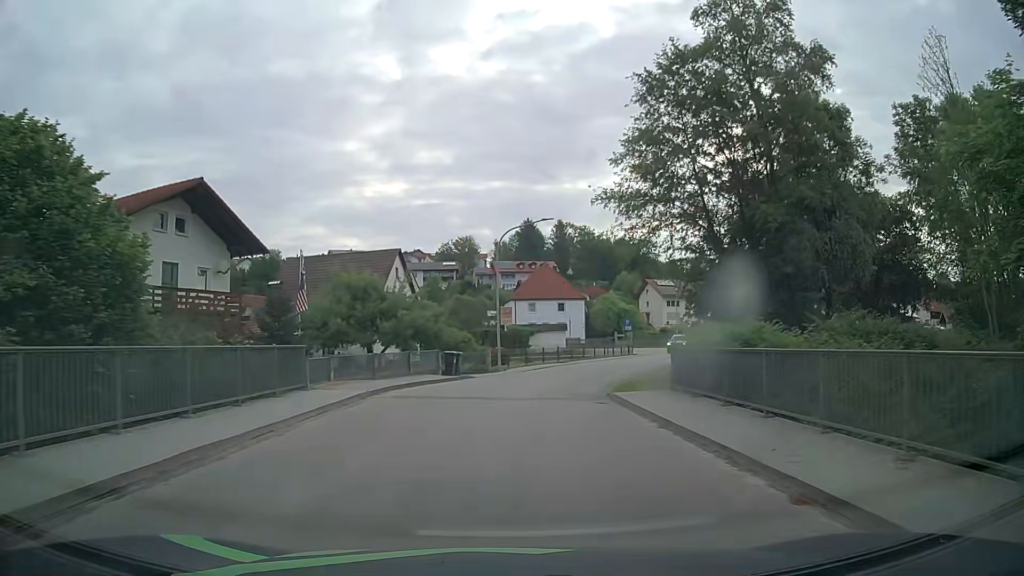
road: tertiary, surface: asphalt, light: Day
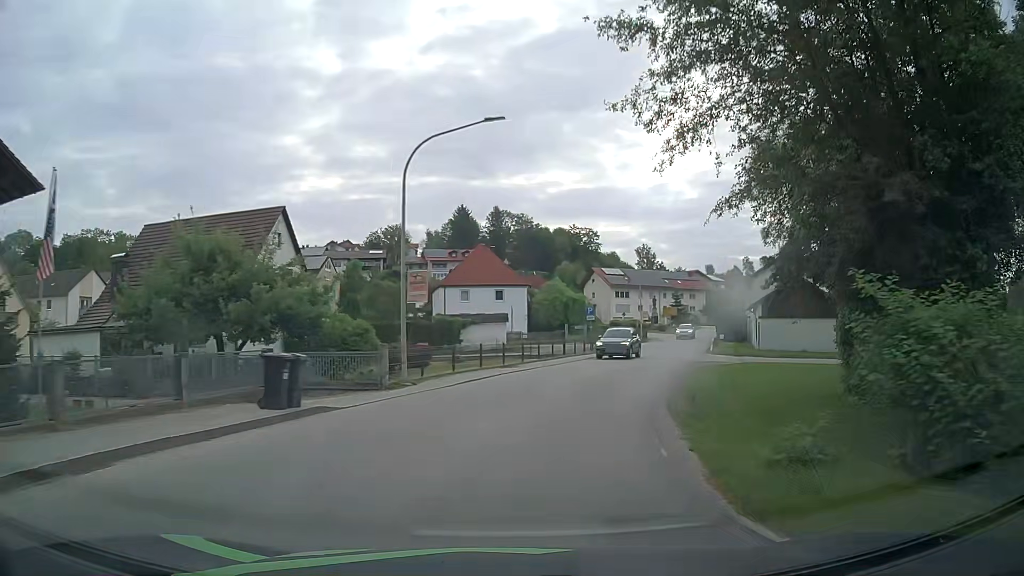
(+0.5, +14.6) m; +6°
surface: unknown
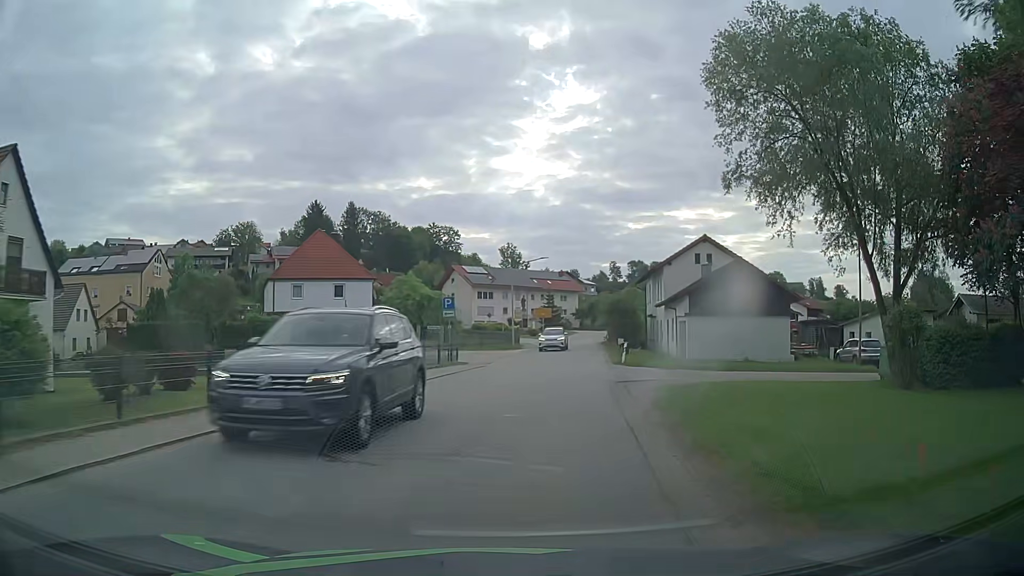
(+1.4, +13.9) m; +11°
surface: asphalt
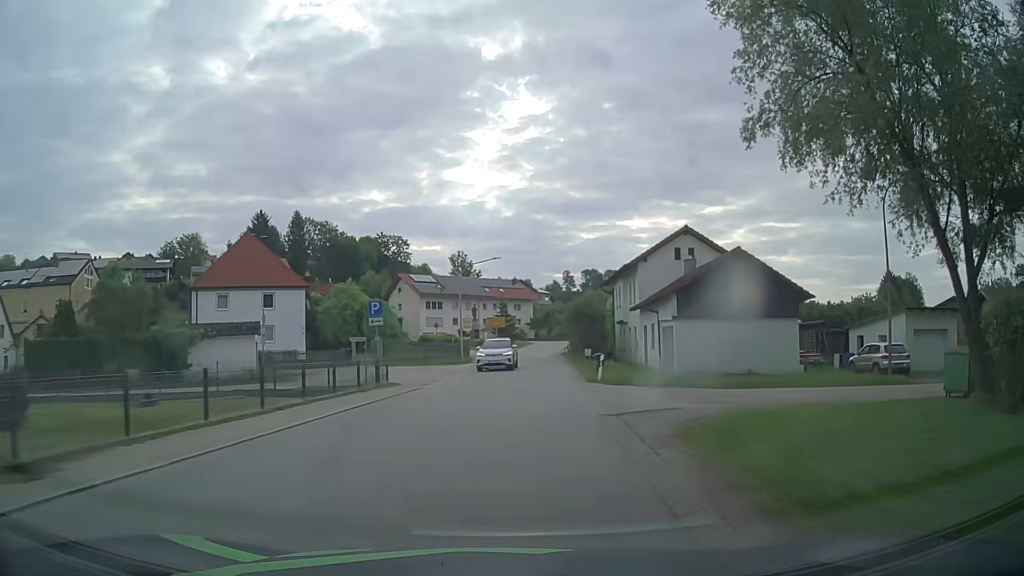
(+0.4, +7.1) m; +5°
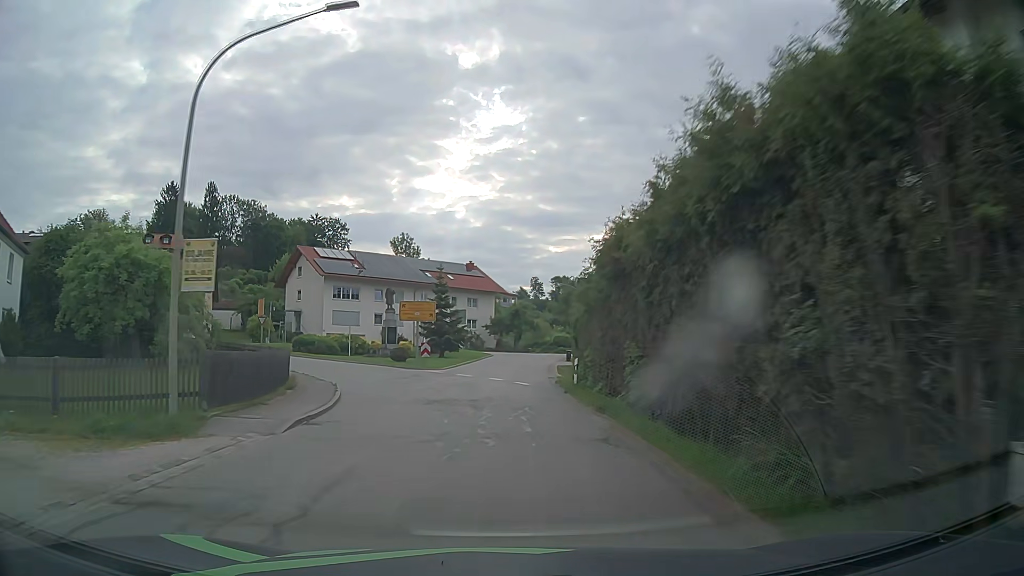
(+1.7, +37.4) m; +3°
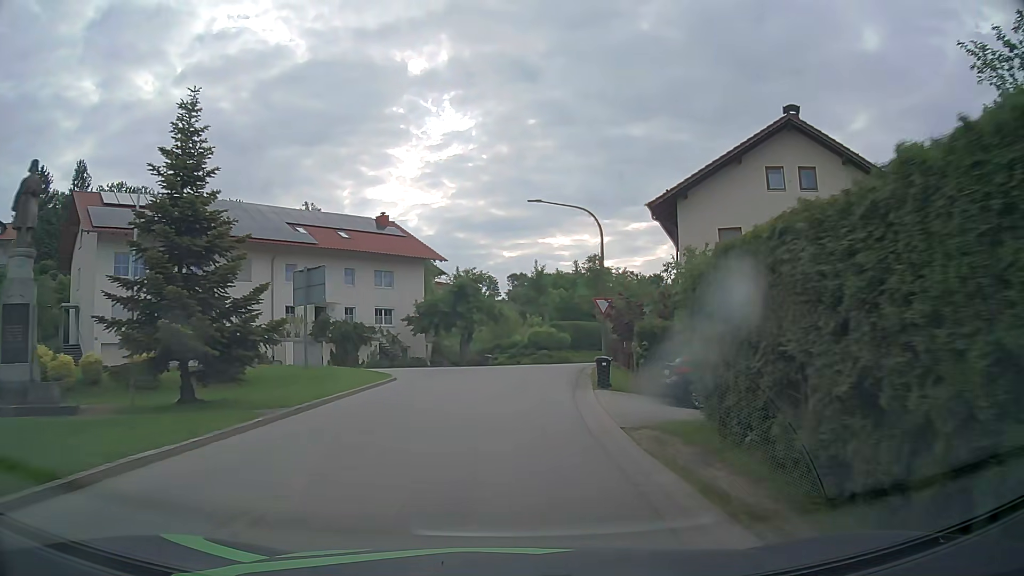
(+1.1, +36.1) m; +3°
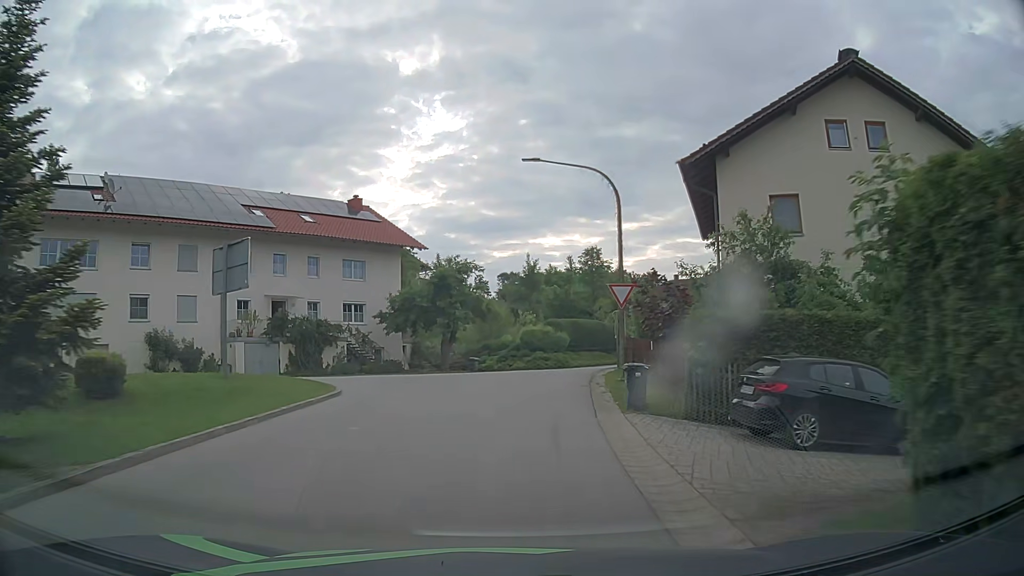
(+0.1, +6.4) m; +2°
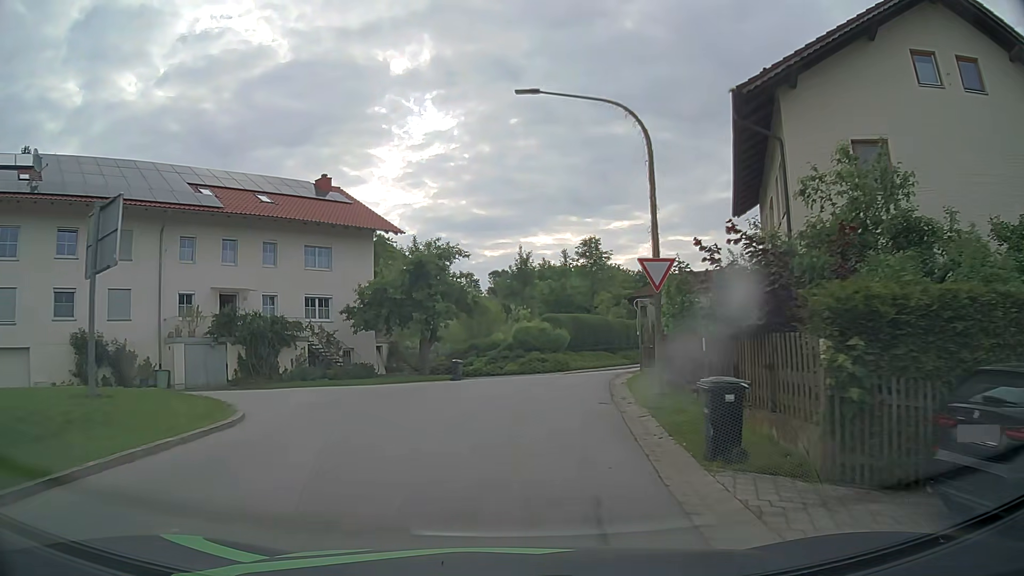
(0.0, +5.9) m; +1°
(0, +10) (+1, +20) (+4, +29) (+10, +38) (+16, +46) (+22, +53) (+28, +61) (+34, +70) (+39, +78) (+45, +86) m
